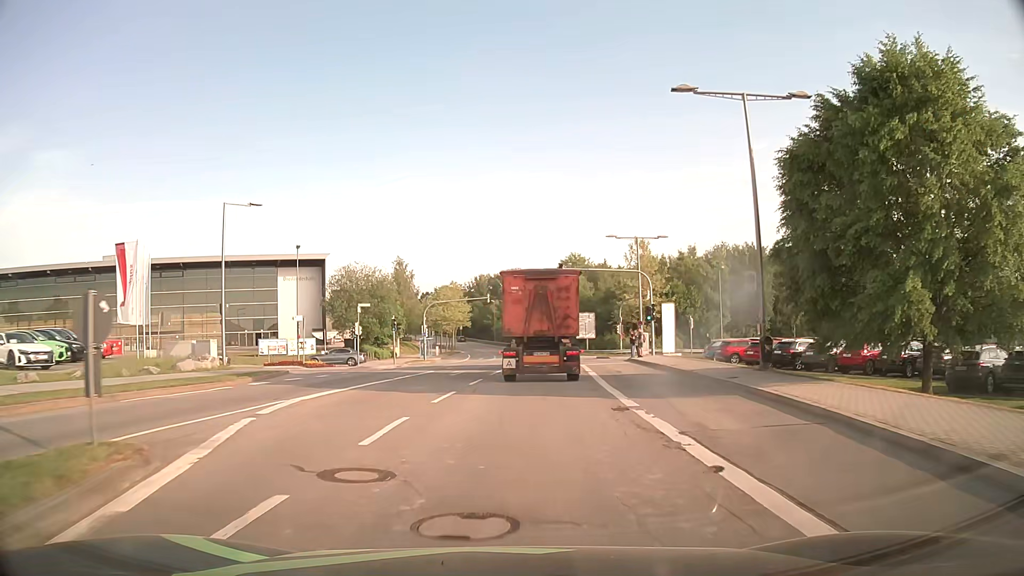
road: secondary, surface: asphalt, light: Day
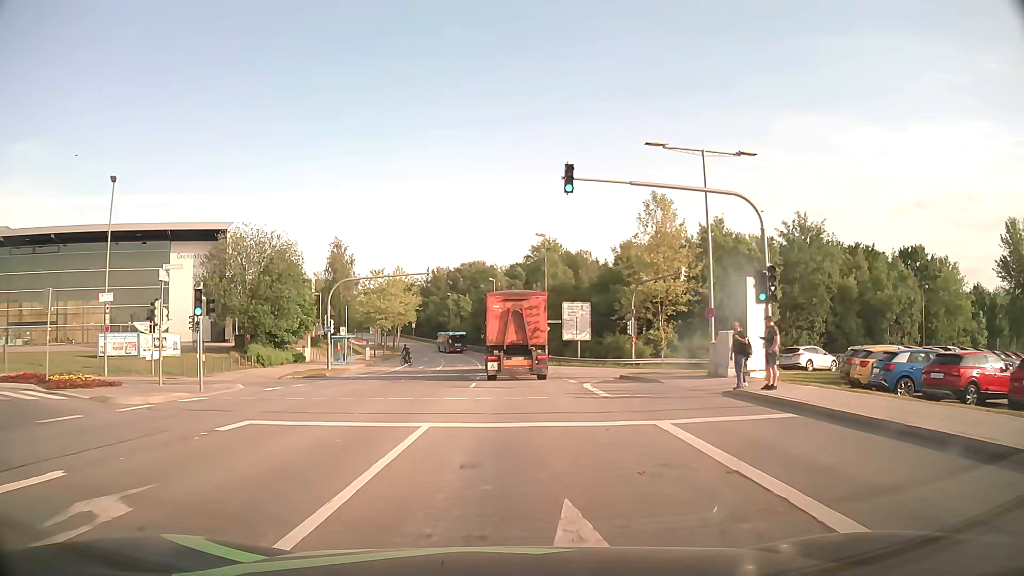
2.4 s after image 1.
(+0.7, +25.2) m; +3°
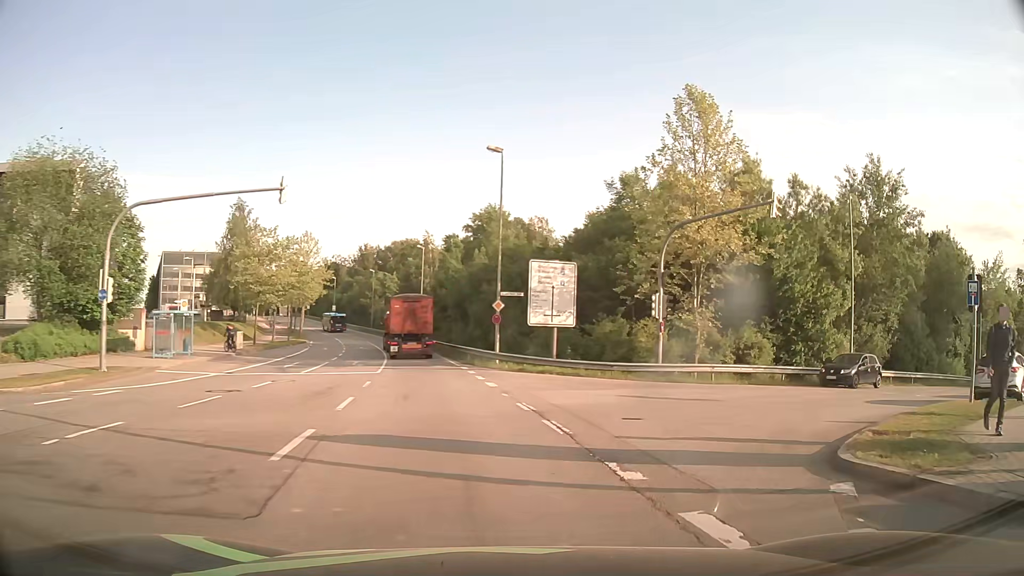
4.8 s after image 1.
(+0.4, +21.5) m; +6°
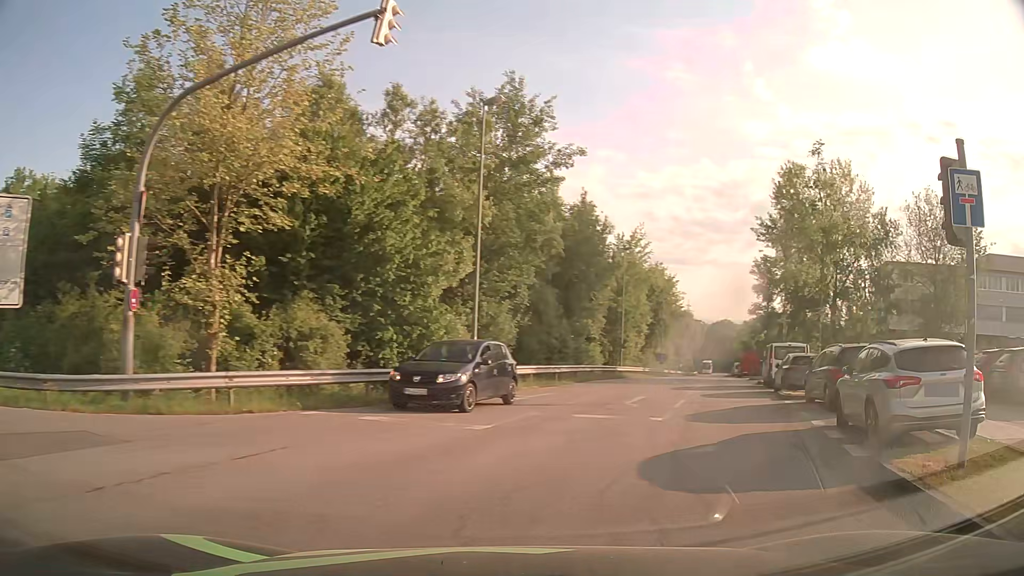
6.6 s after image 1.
(+3.7, +12.3) m; +36°
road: residential
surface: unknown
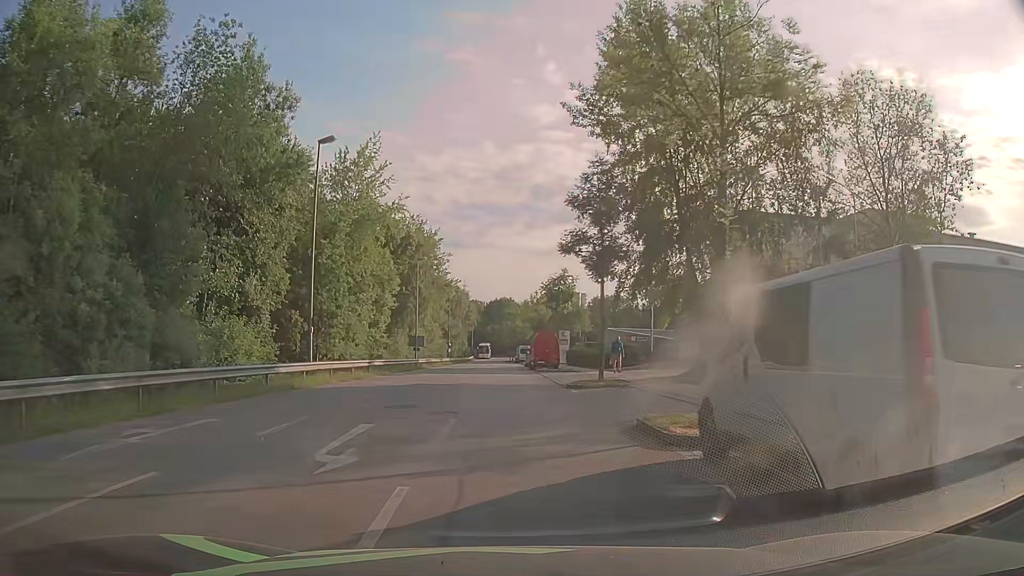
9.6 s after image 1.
(+7.9, +25.1) m; +20°
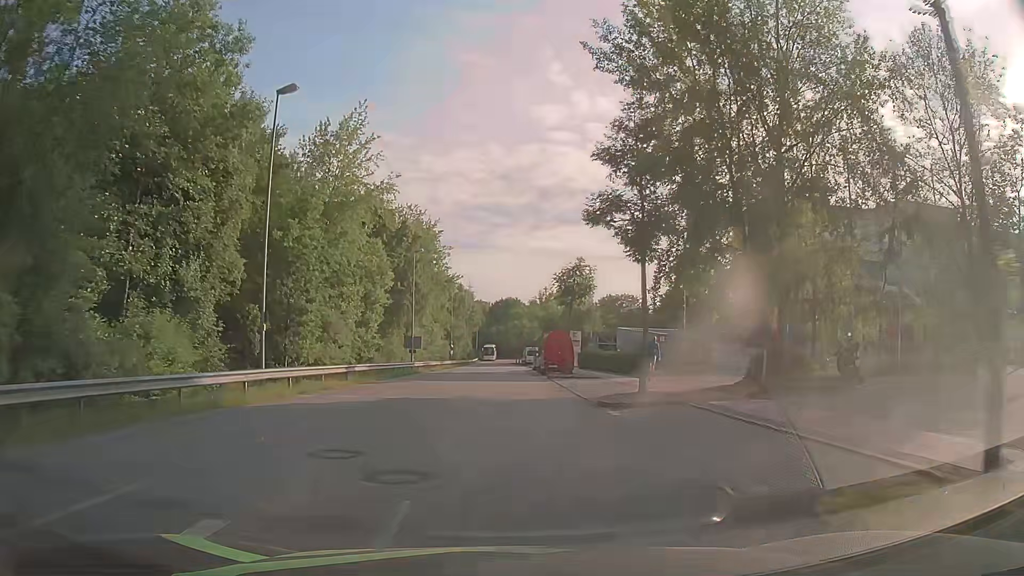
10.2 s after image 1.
(-0.1, +6.5) m; -1°
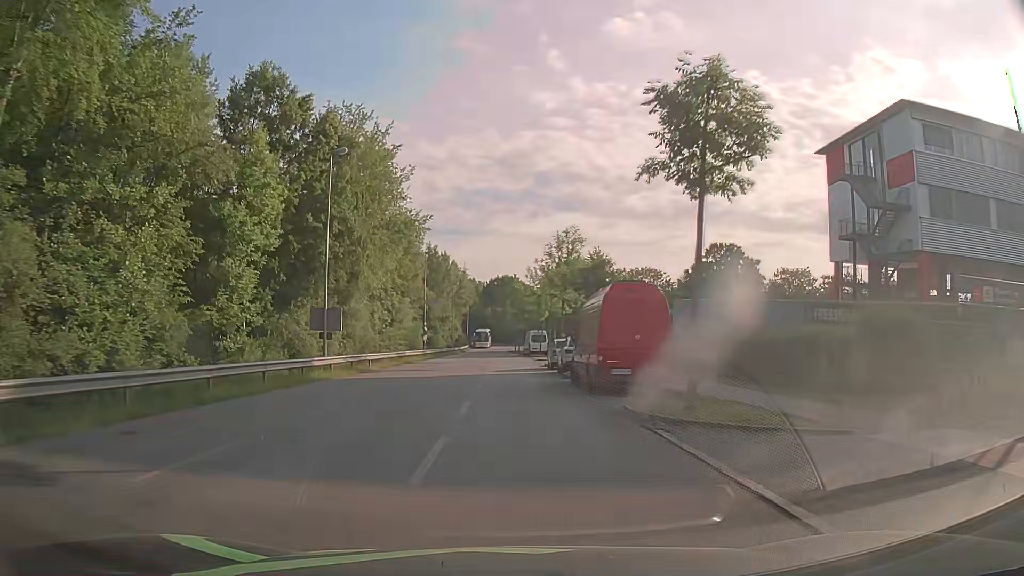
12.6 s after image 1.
(+0.2, +26.5) m; +1°
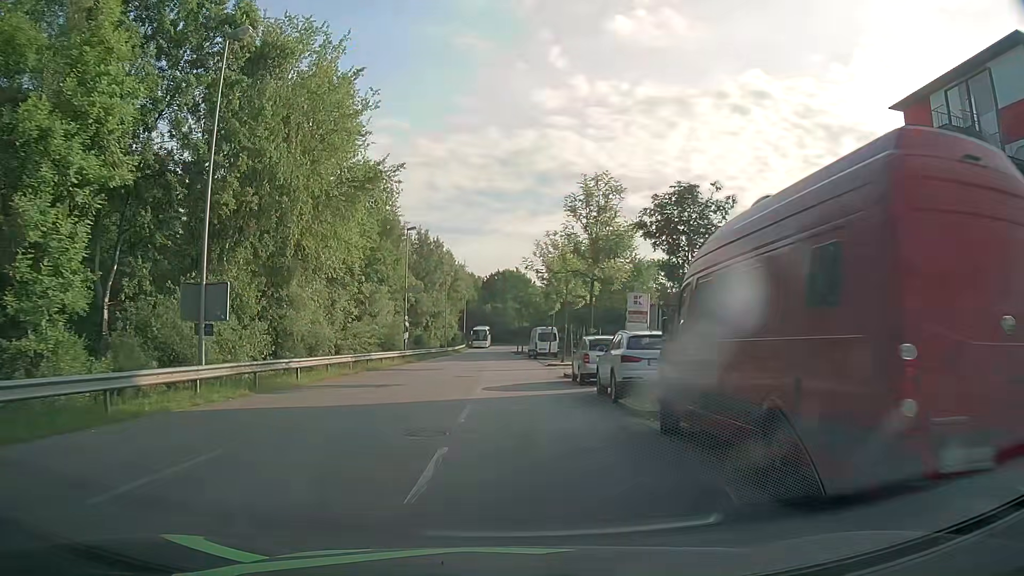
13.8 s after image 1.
(-0.1, +12.8) m; 0°
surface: asphalt
